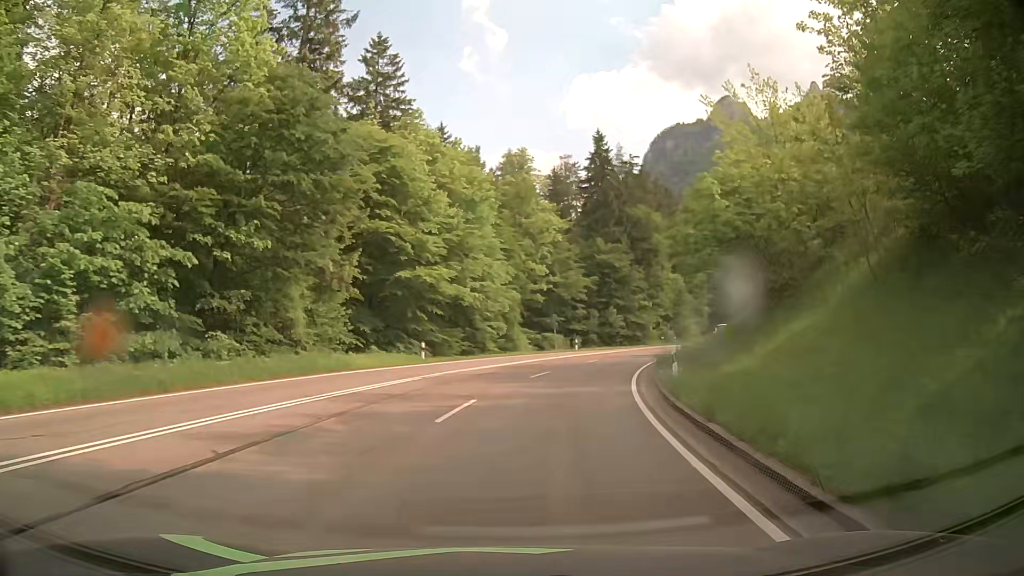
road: primary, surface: asphalt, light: Day
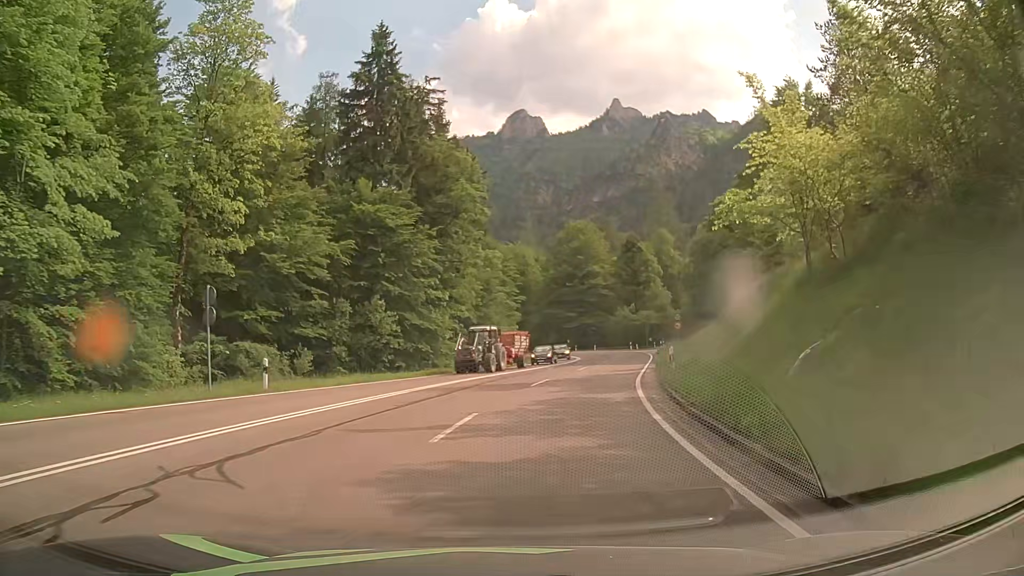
(+6.1, +37.4) m; +19°
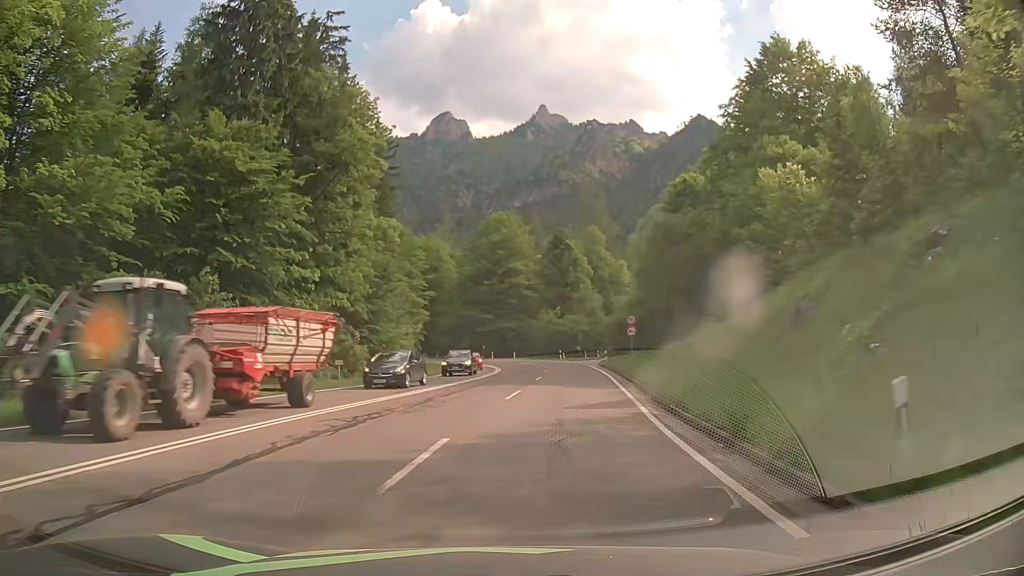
(+0.9, +15.1) m; +7°
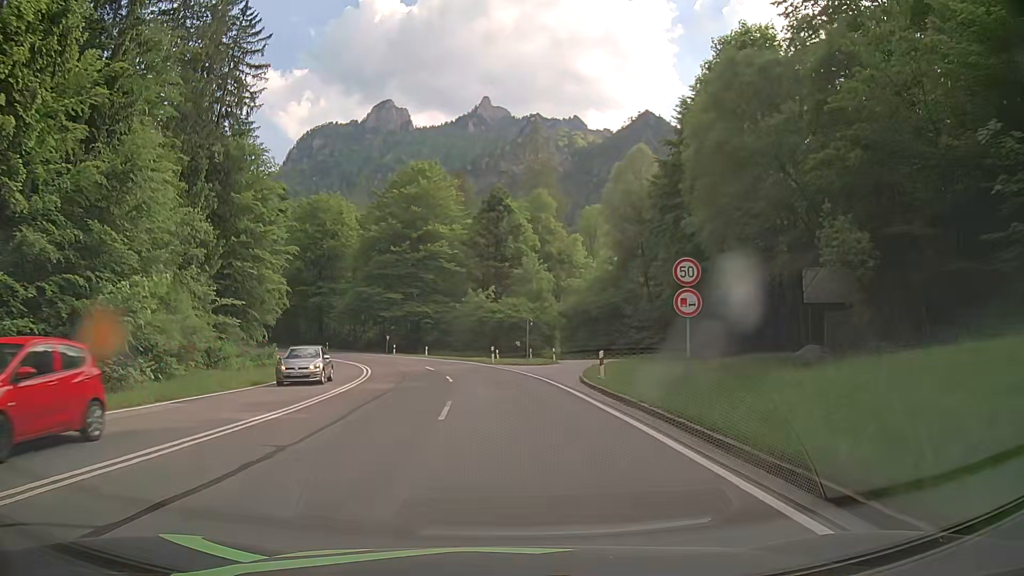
(+2.5, +30.4) m; +6°
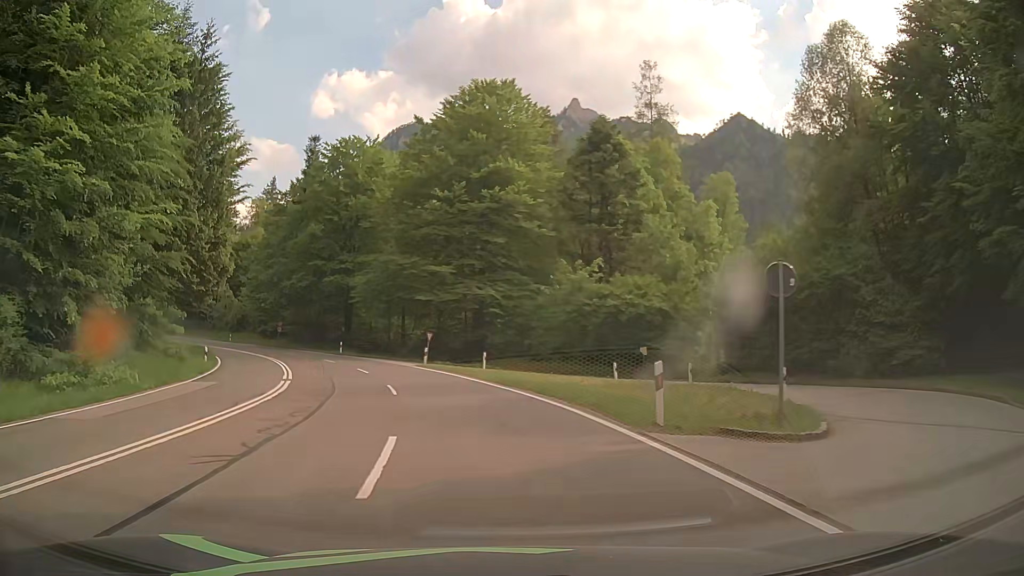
(-1.5, +30.6) m; -7°
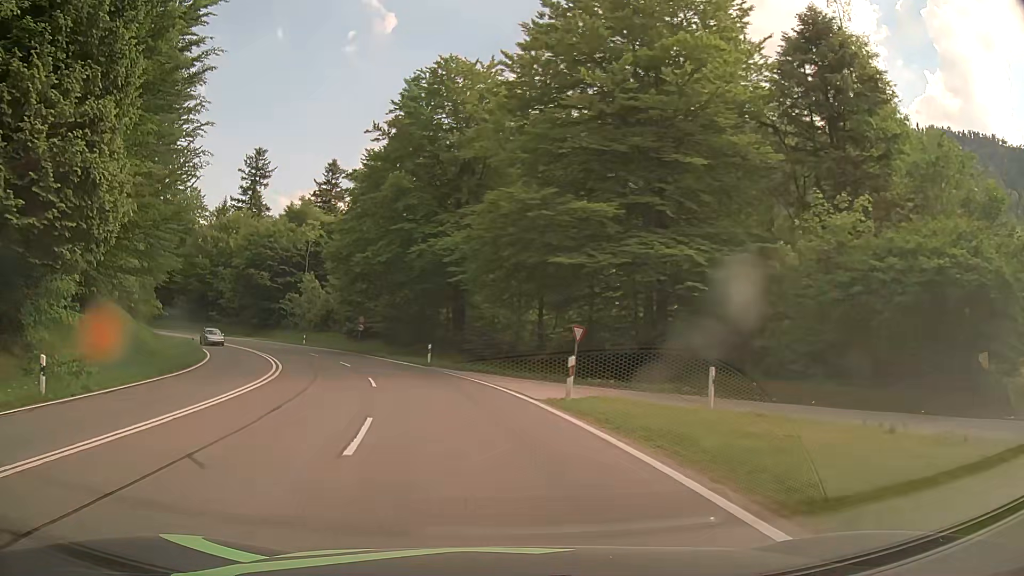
(-2.2, +22.7) m; -12°
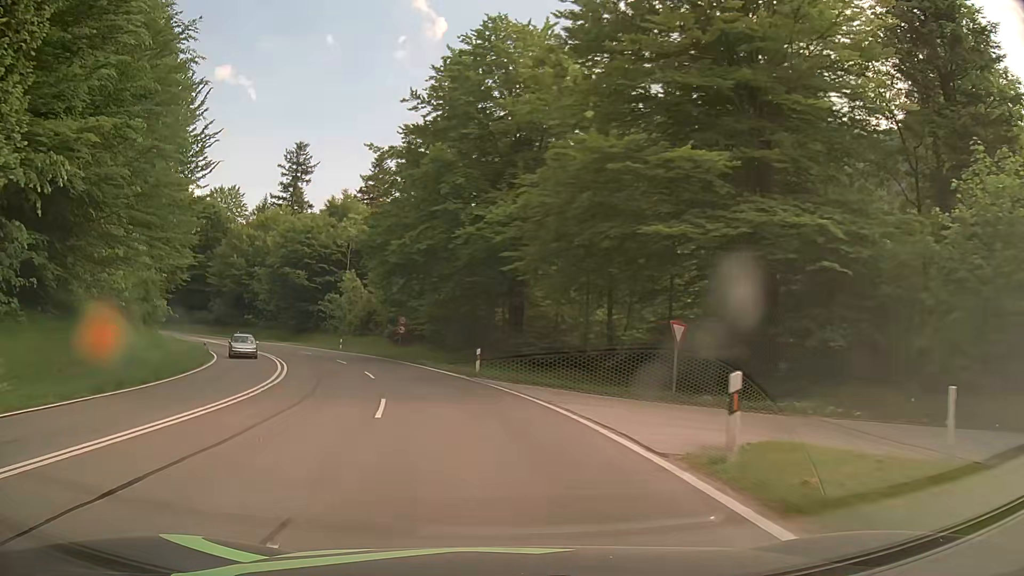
(-0.3, +7.6) m; -5°
